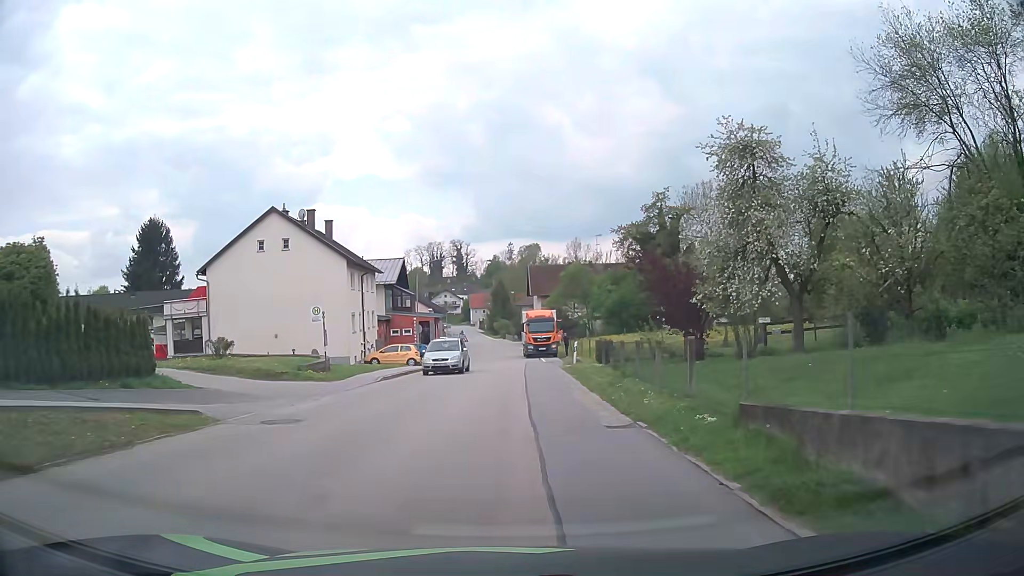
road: secondary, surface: asphalt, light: Day
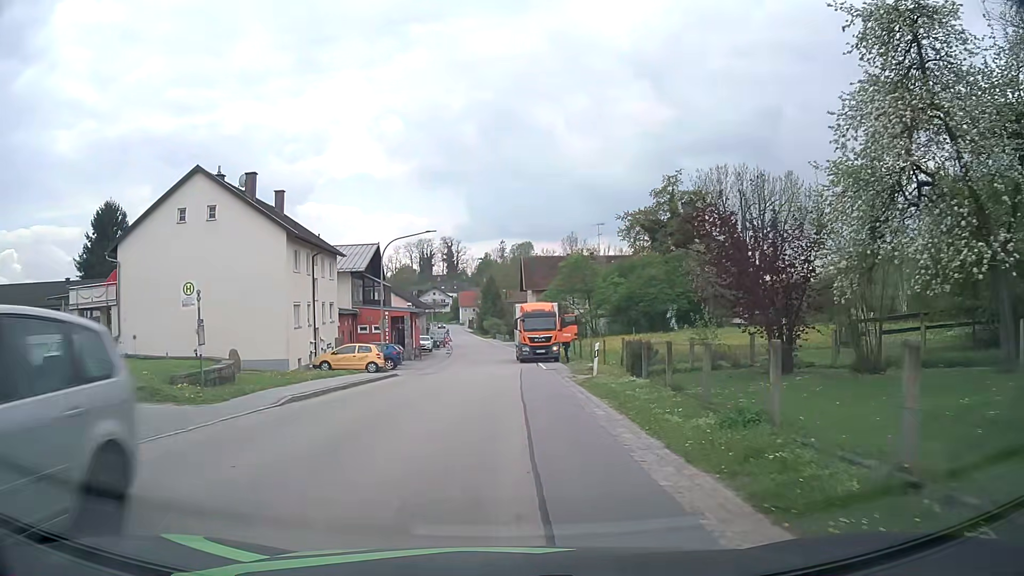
(+0.2, +10.4) m; +1°
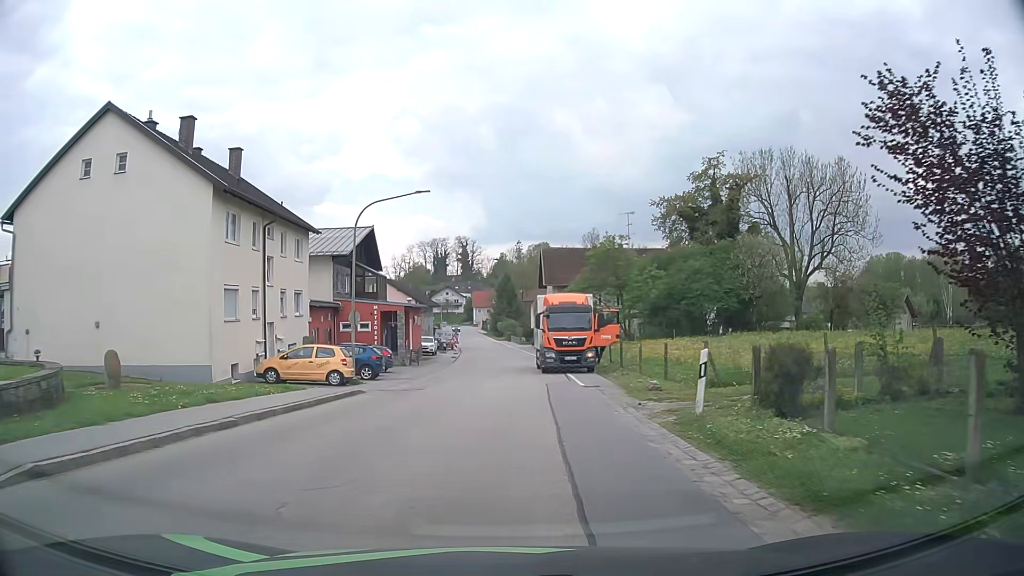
(-0.1, +10.3) m; -2°
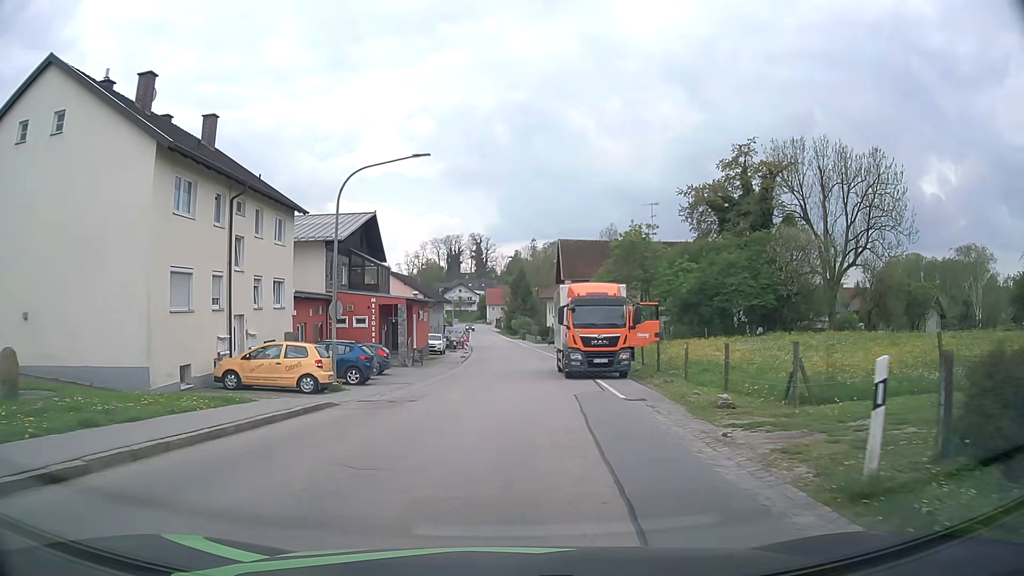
(0.0, +5.2) m; -1°
